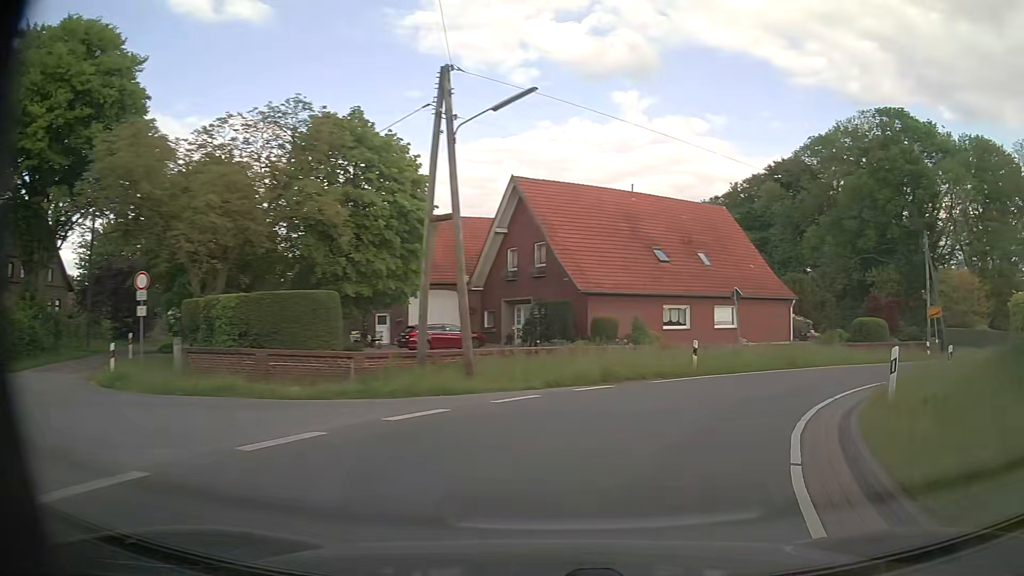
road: tertiary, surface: asphalt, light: Day
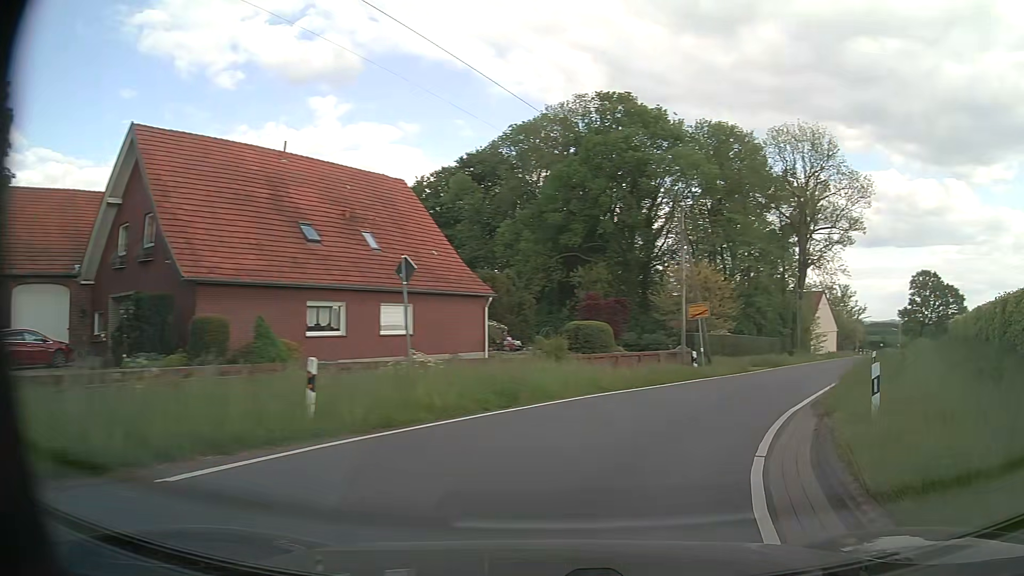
(+2.5, +11.2) m; +26°
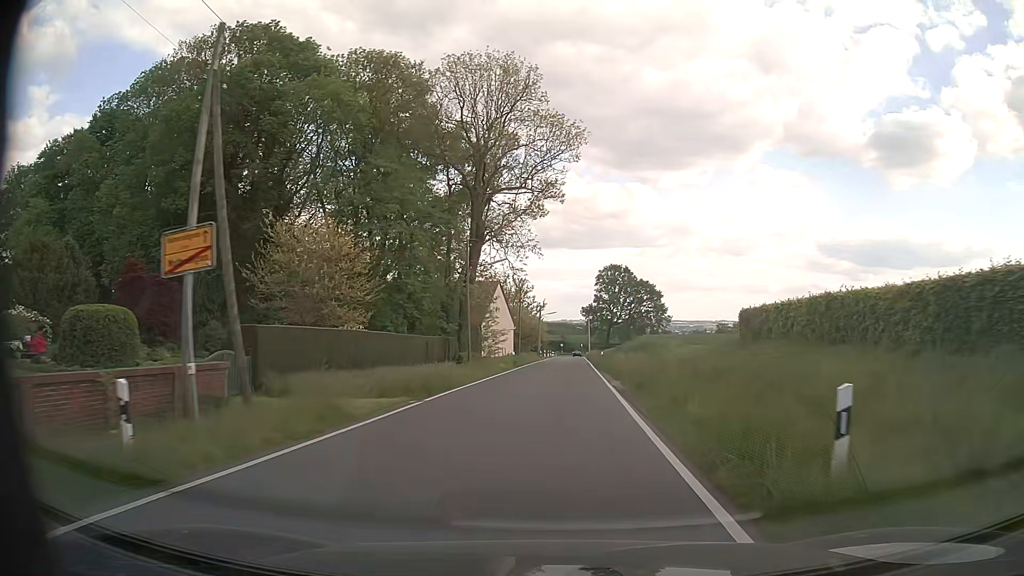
(+6.5, +19.1) m; +30°
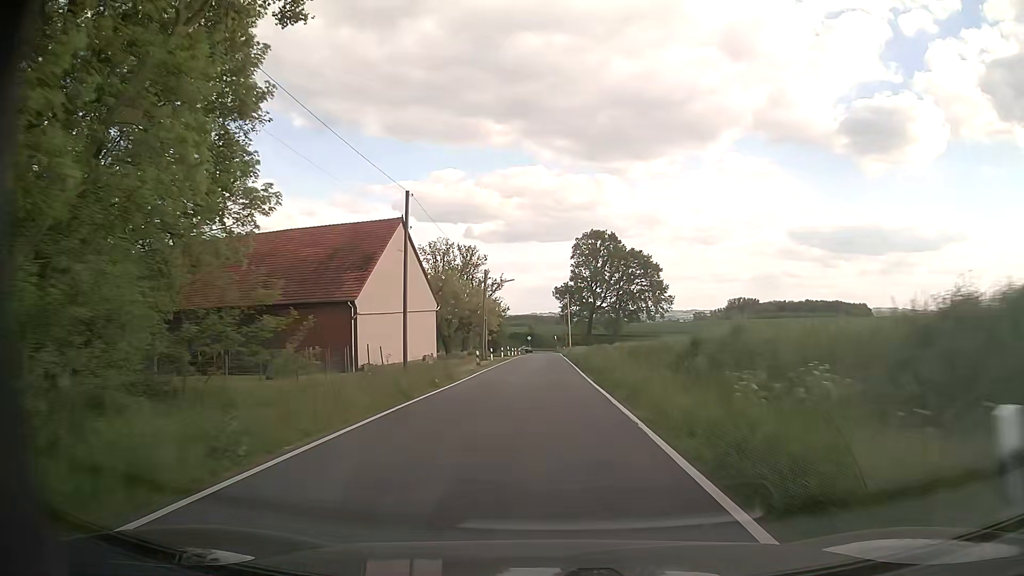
(+1.6, +46.6) m; +3°
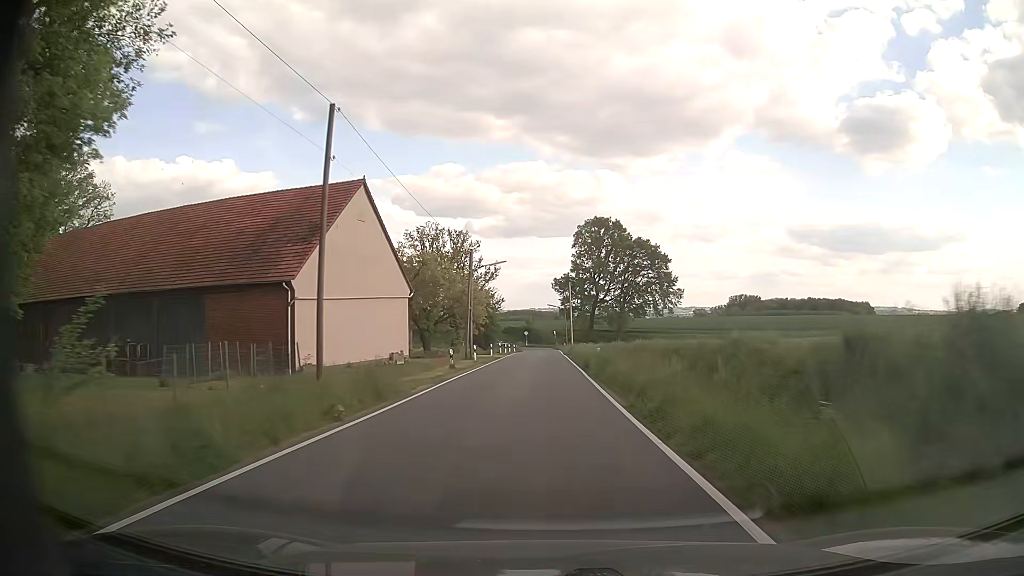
(0.0, +10.9) m; 0°
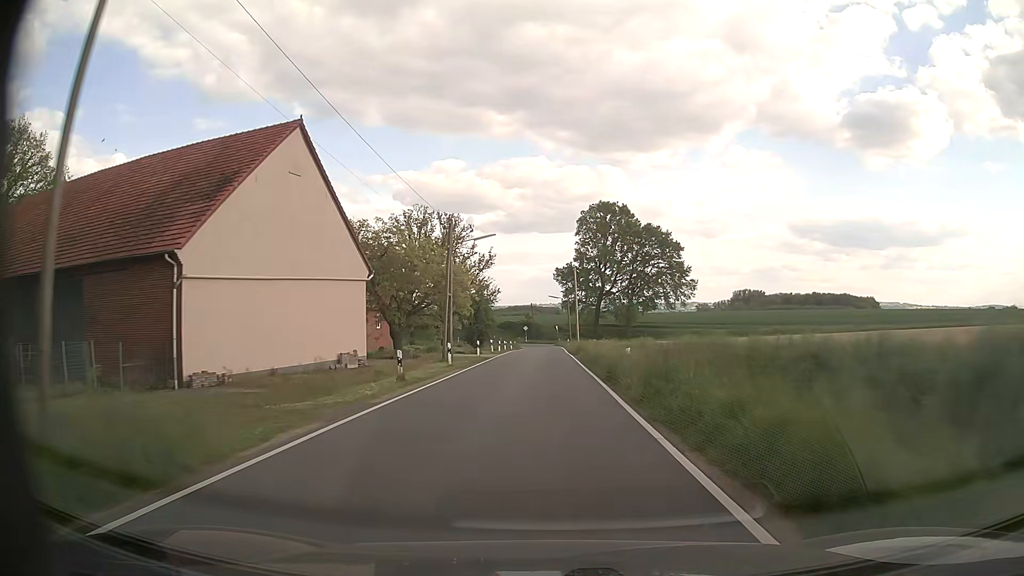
(0.0, +11.1) m; 0°
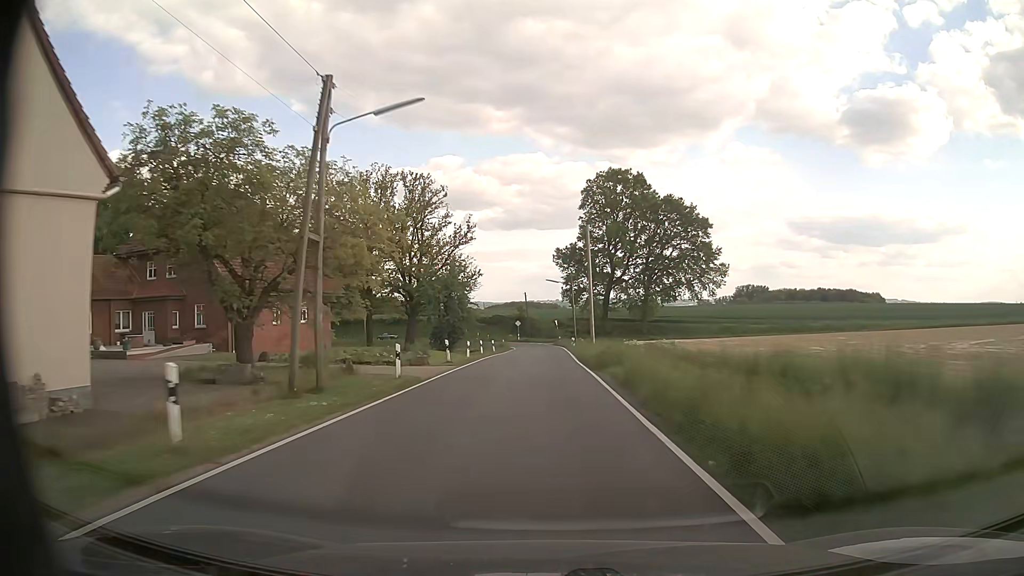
(0.0, +22.3) m; 0°
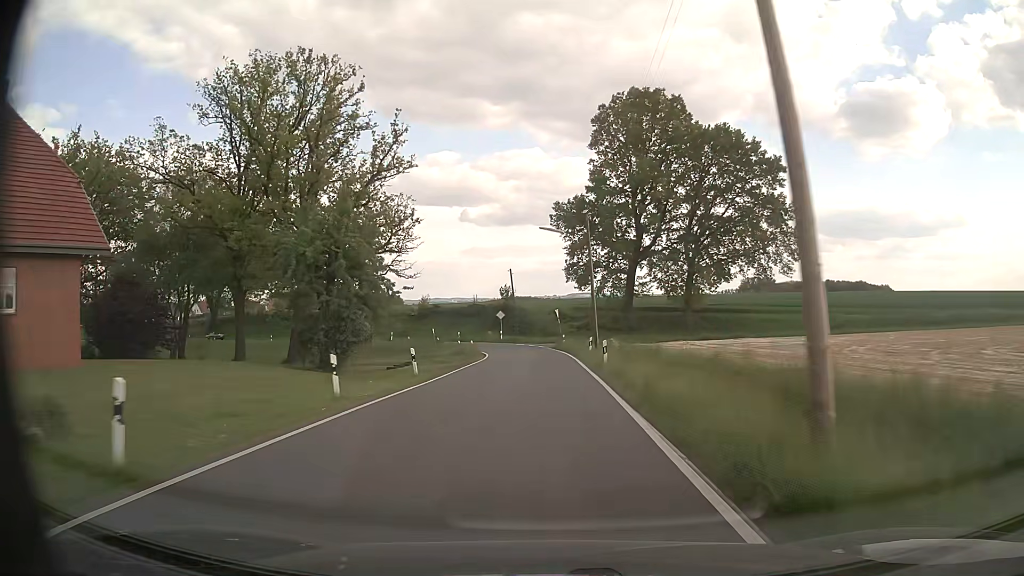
(0.0, +31.7) m; 0°
(0, +10) (0, +20) (0, +30) (0, +40) (-1, +50) (-4, +60) (-9, +68) (-16, +75) (-24, +81) (-33, +86) m
